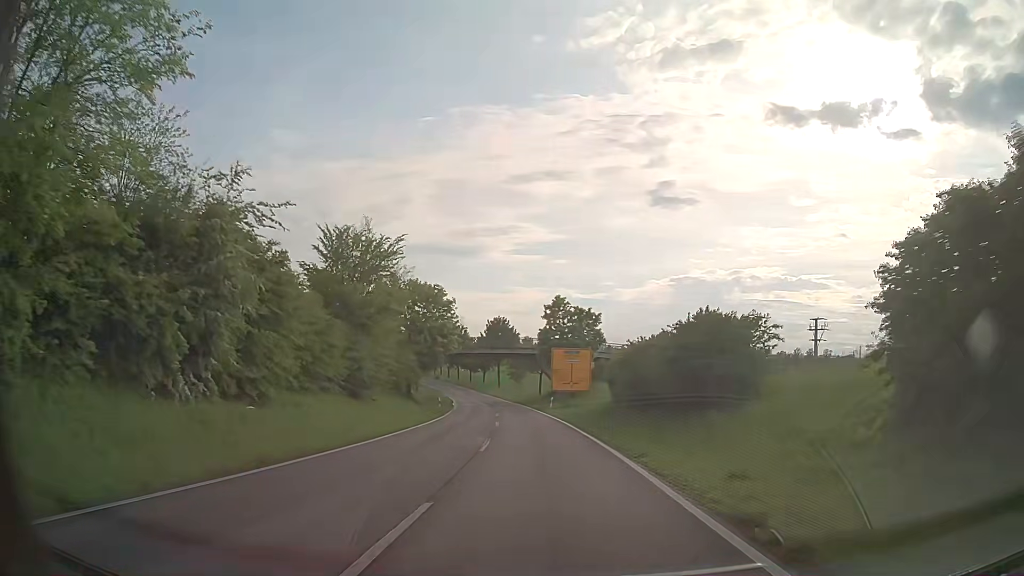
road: residential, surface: asphalt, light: Day
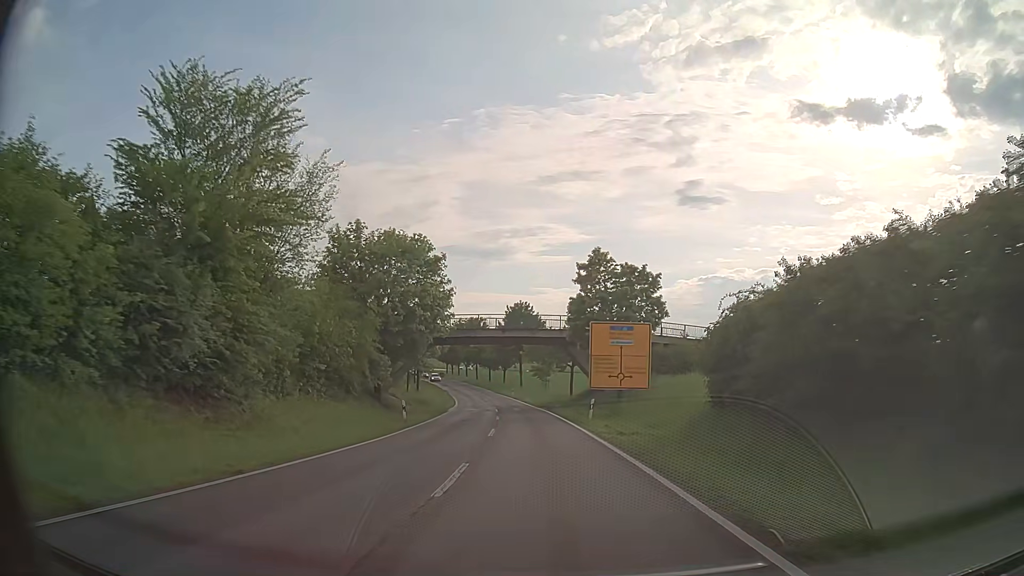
(-0.5, +19.7) m; -2°
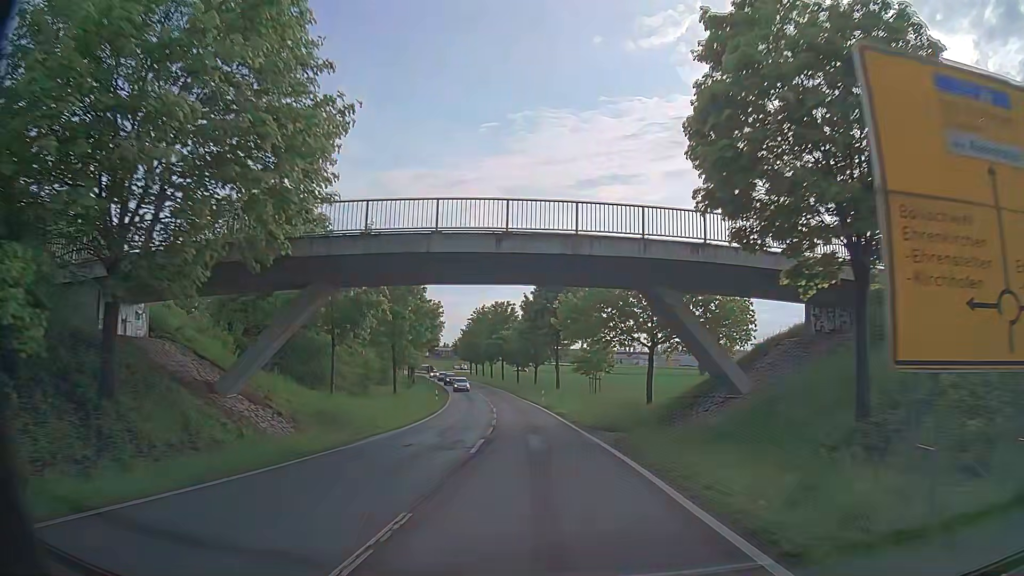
(-1.0, +29.3) m; -4°
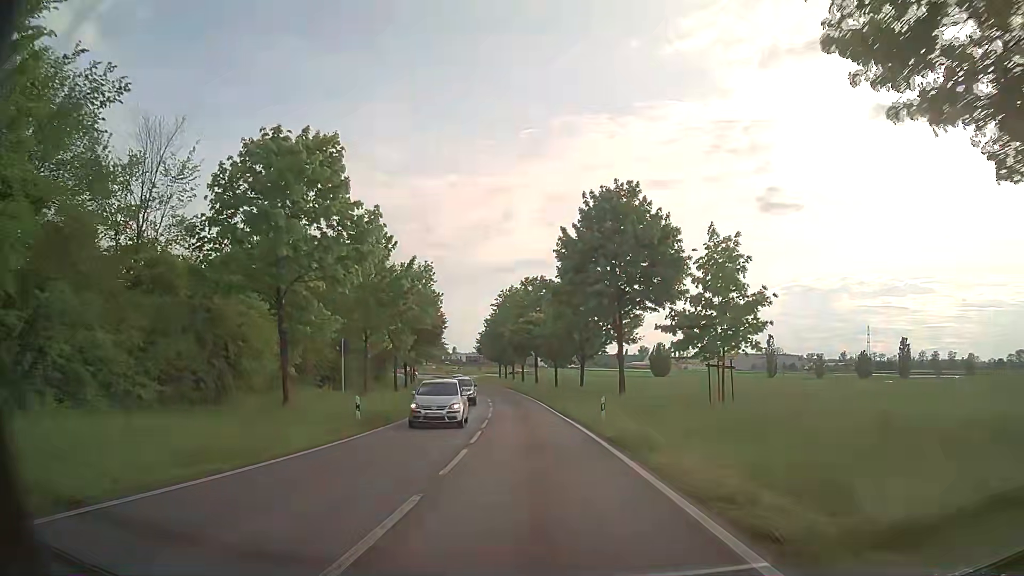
(-0.8, +28.2) m; -4°
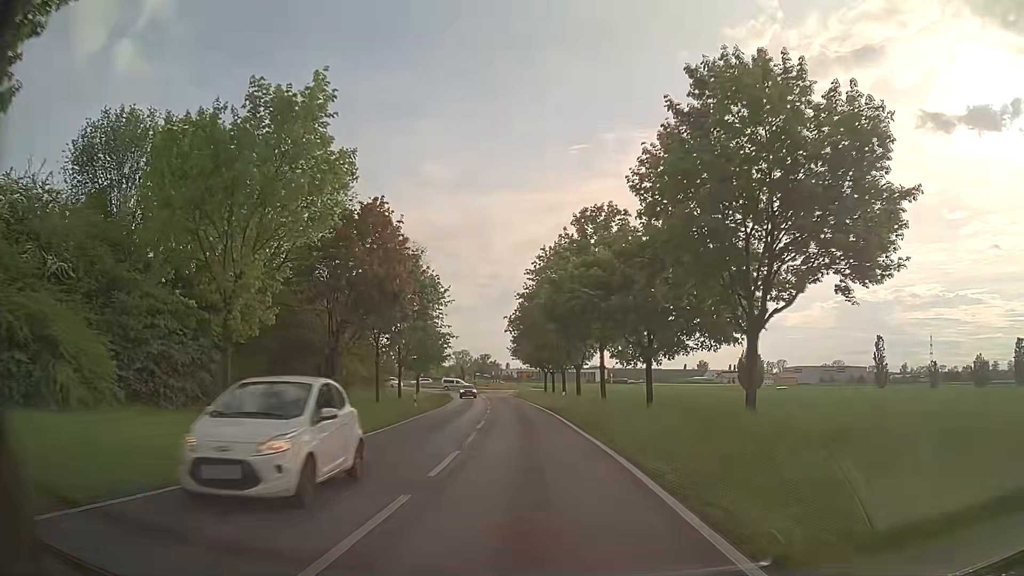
(-1.1, +34.9) m; -5°
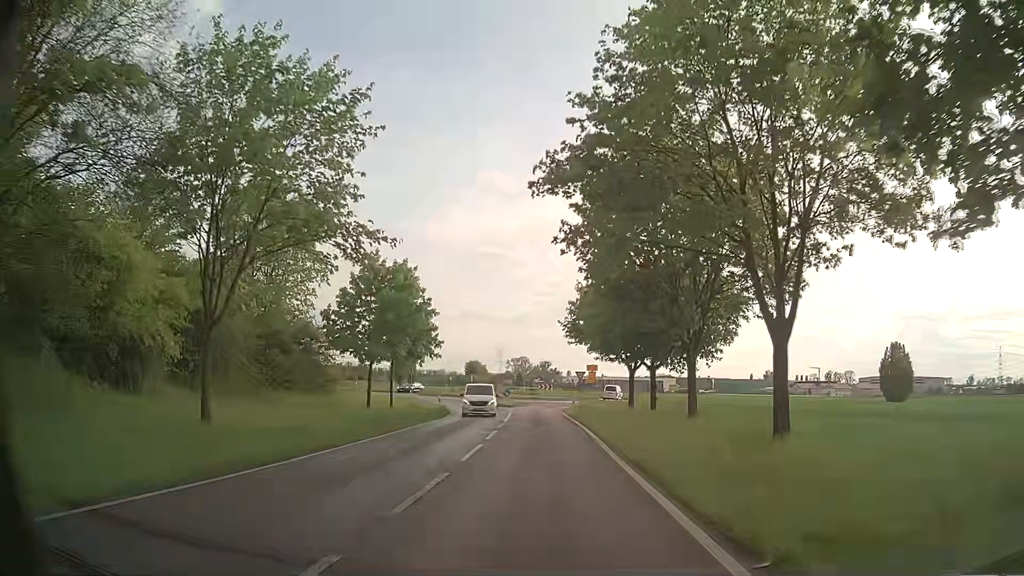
(-1.7, +38.5) m; -5°
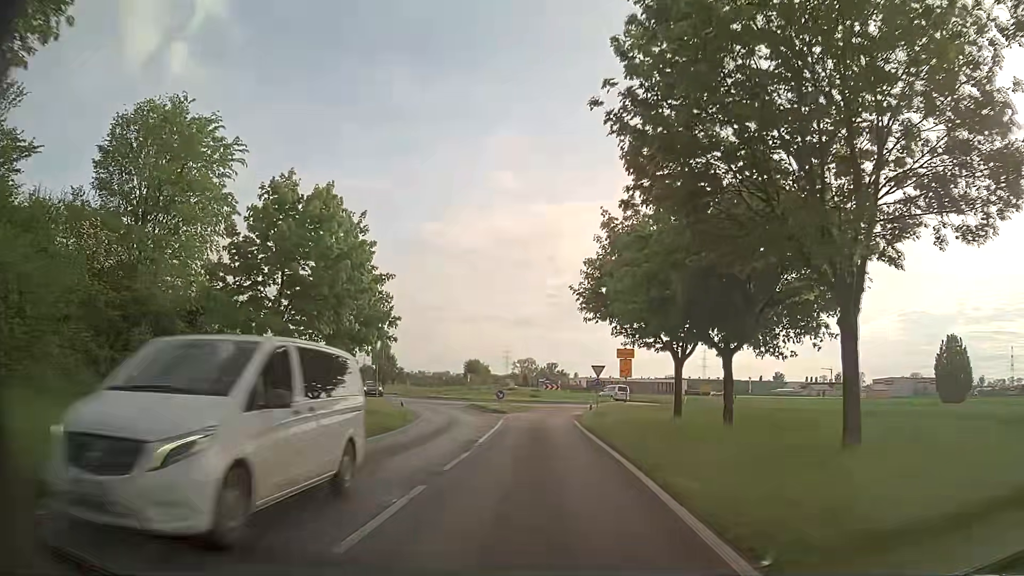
(-0.1, +13.8) m; -1°
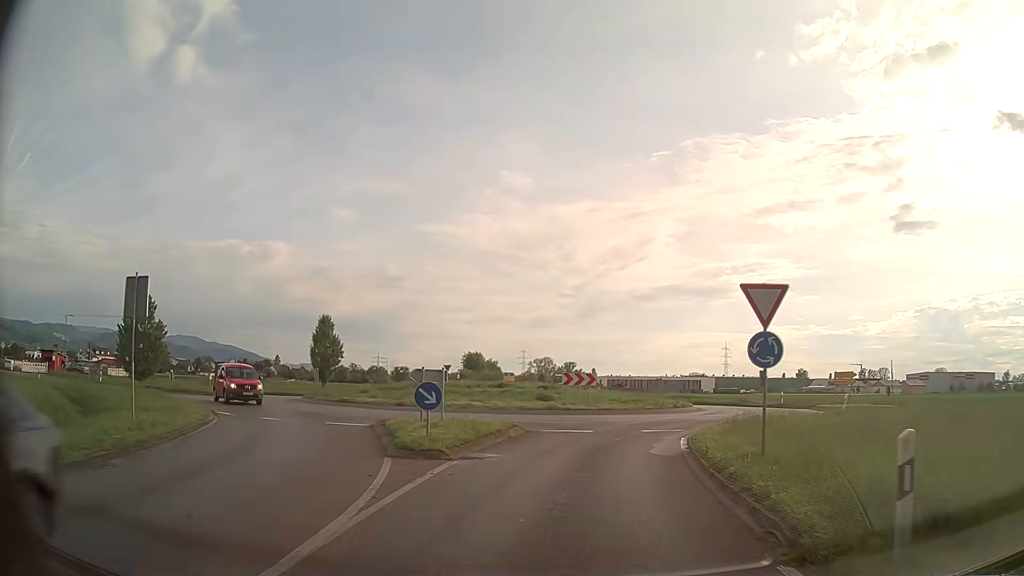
(-0.3, +29.2) m; 0°
(0, +10) (+2, +20) (+7, +28) (+16, +33) (+26, +34) (+36, +34) (+46, +34) (+56, +33) (+66, +33) (+76, +32) m
